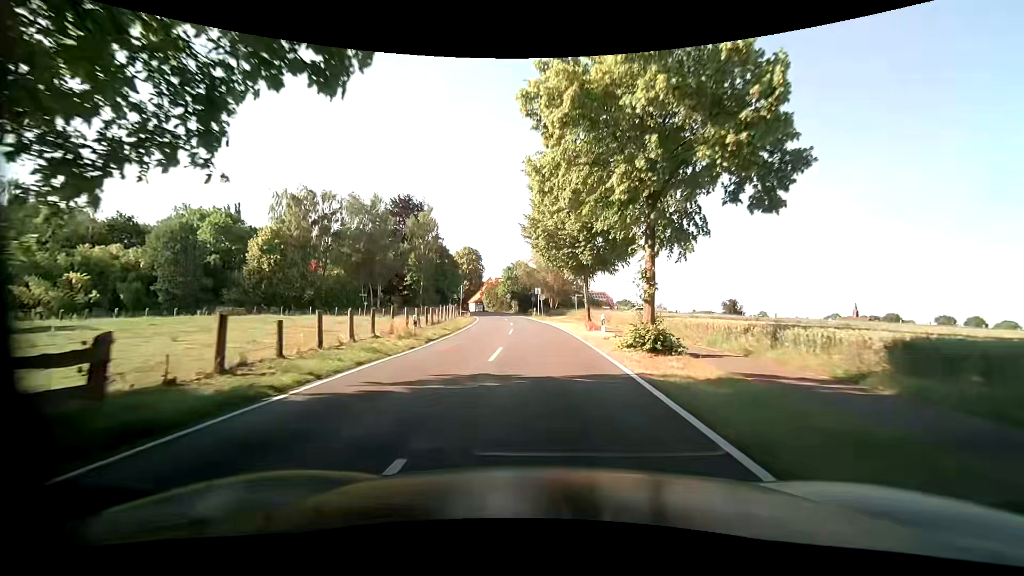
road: tertiary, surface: asphalt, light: Day
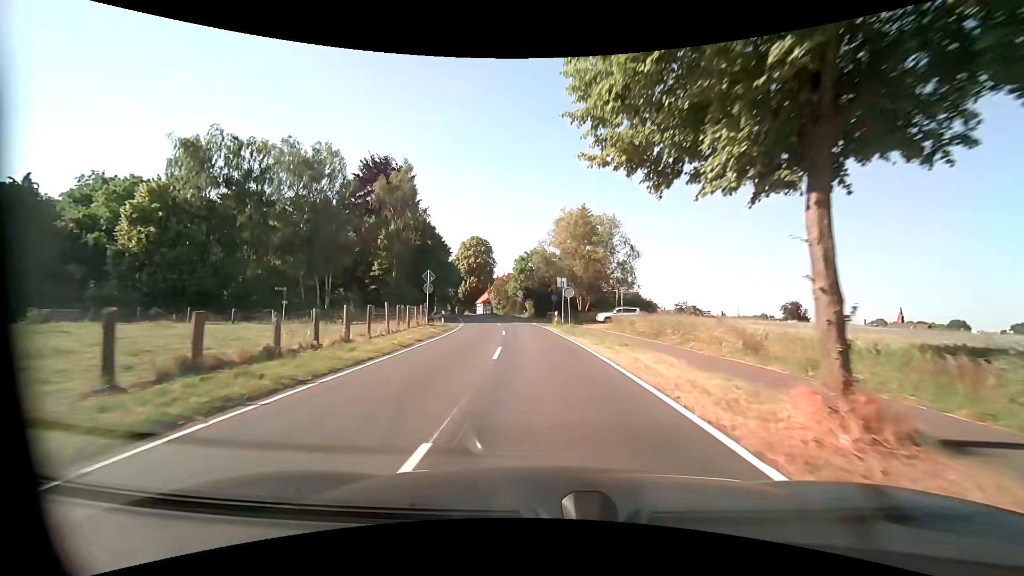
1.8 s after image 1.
(-0.6, +23.6) m; -2°
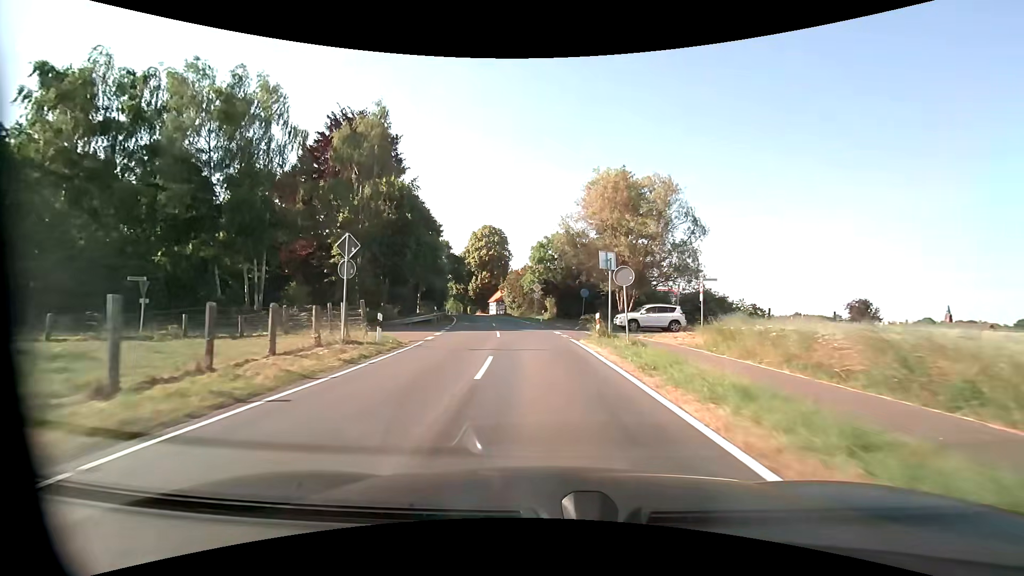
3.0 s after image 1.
(-0.3, +15.8) m; -3°
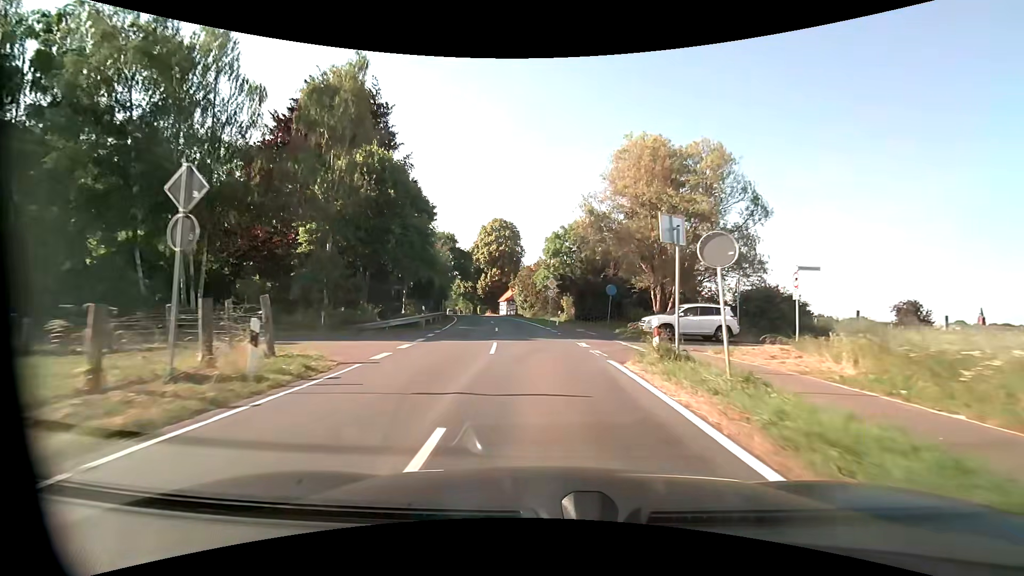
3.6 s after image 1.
(-0.1, +7.9) m; -1°
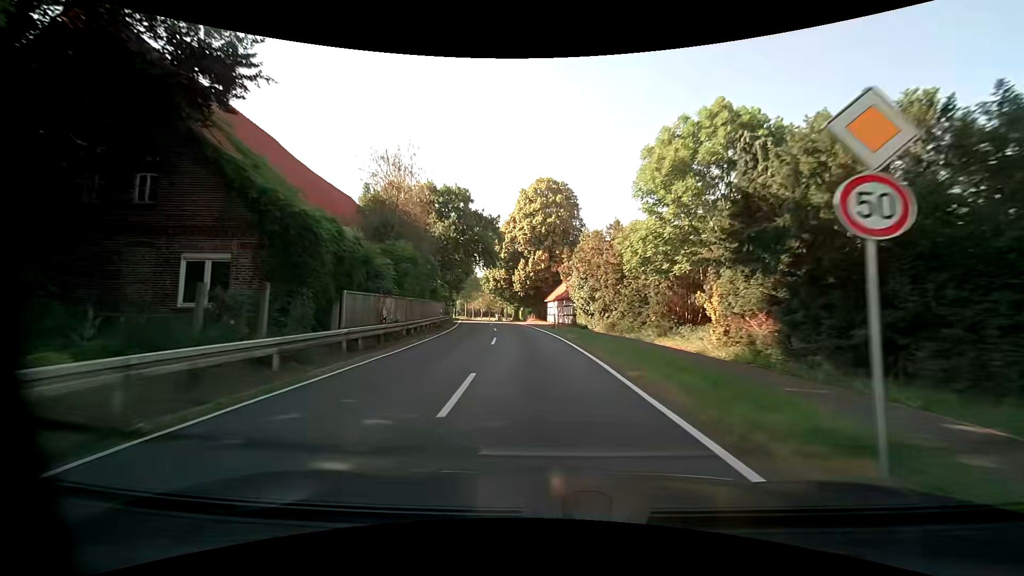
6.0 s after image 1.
(-1.8, +31.5) m; -7°
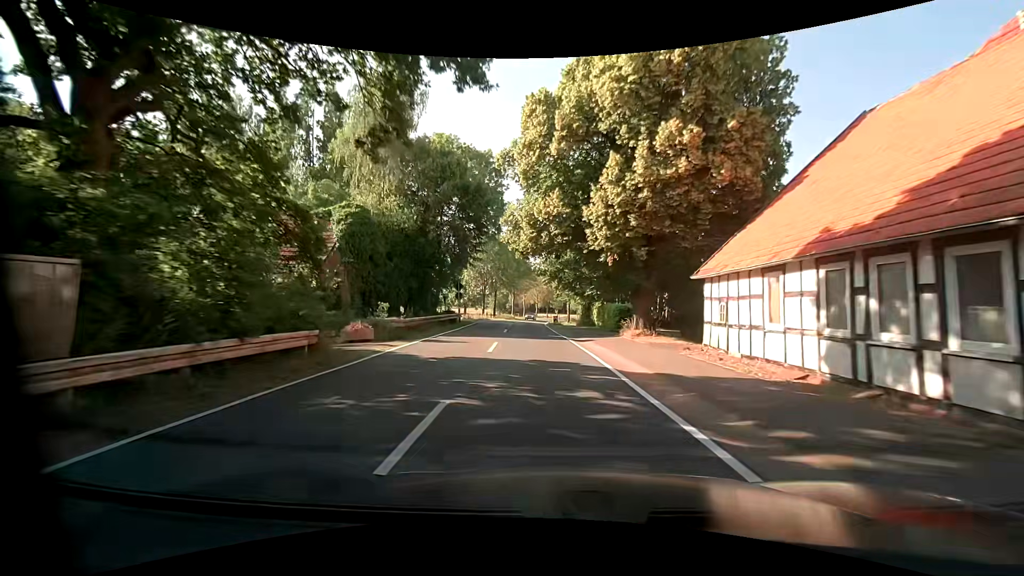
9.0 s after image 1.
(-2.5, +39.7) m; -7°
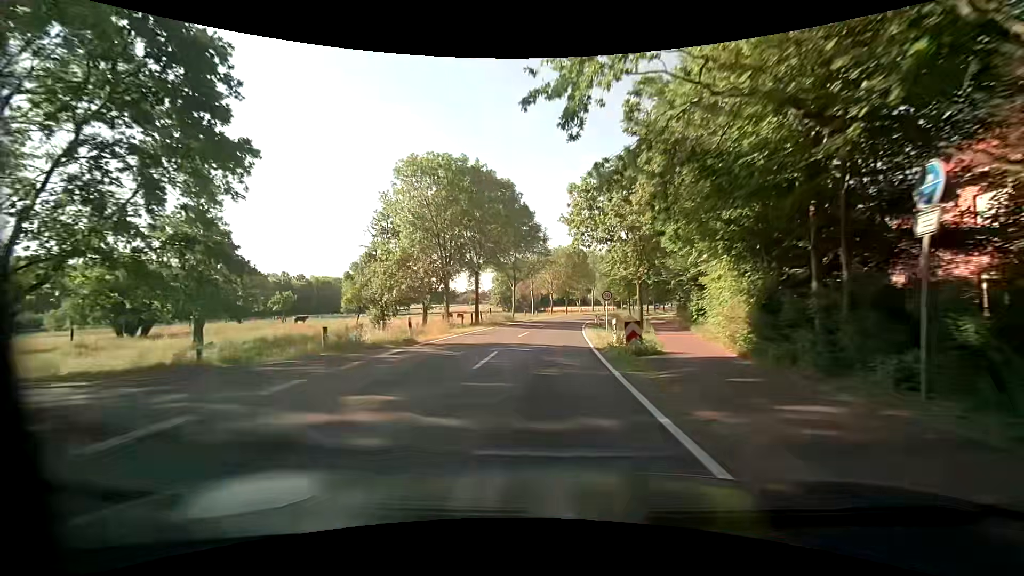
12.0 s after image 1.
(-1.4, +40.1) m; -2°
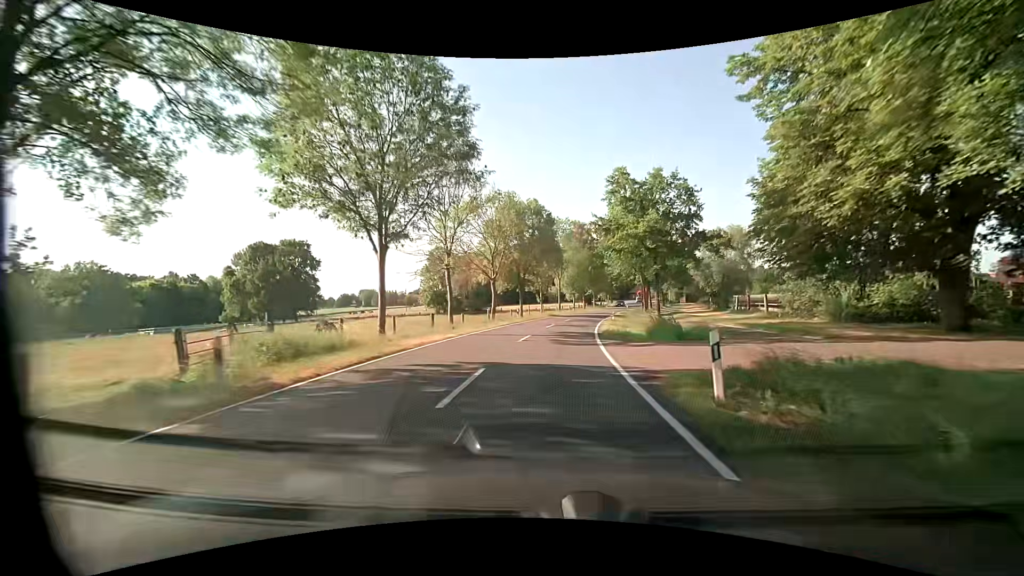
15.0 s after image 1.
(+1.7, +40.3) m; +5°
(0, +10) (+1, +20) (+2, +30) (+3, +40) (+4, +50) (+6, +60) (+8, +69) (+11, +79) (+13, +89) (+16, +98) m
